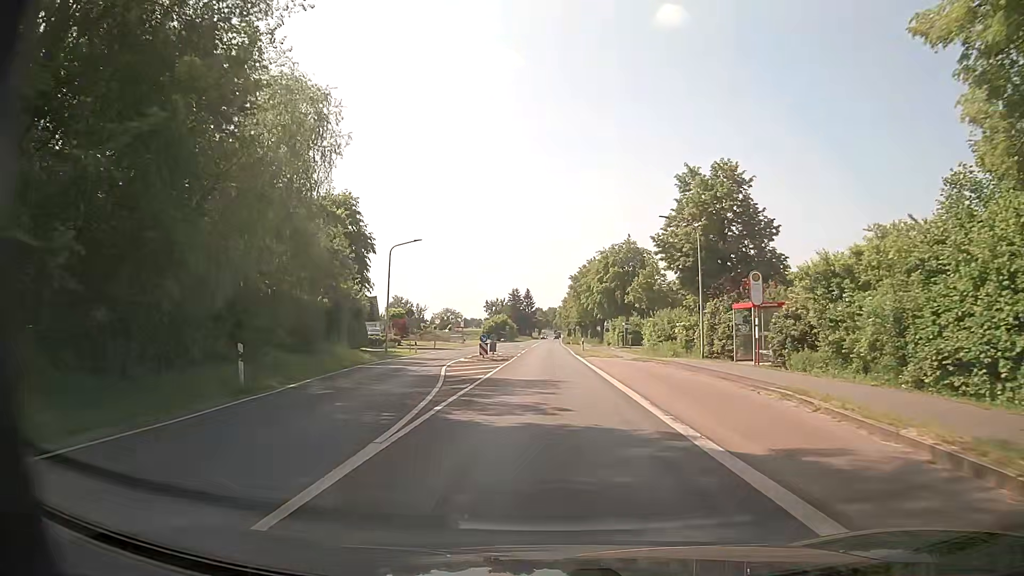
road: primary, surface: asphalt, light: Day
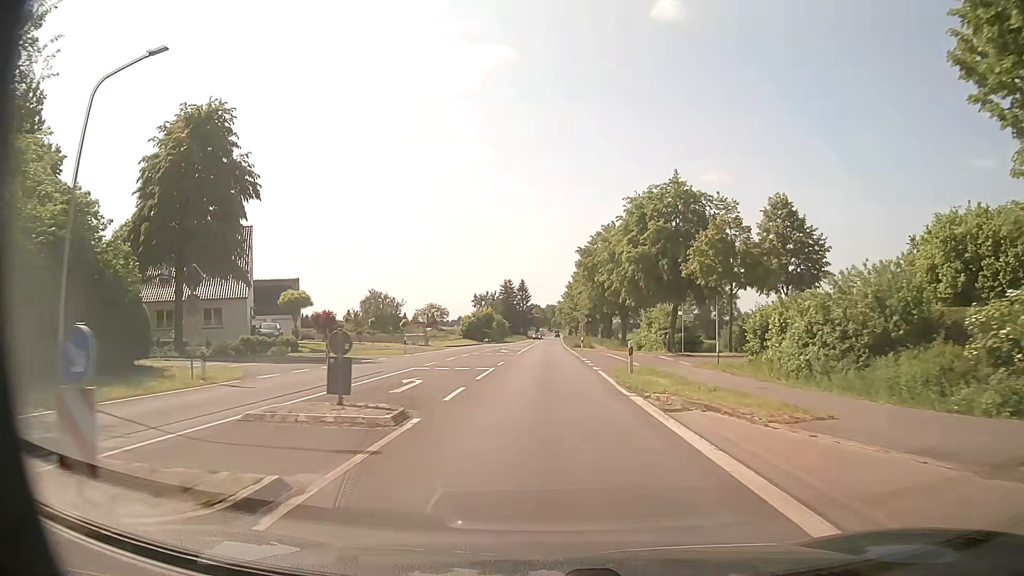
(-0.1, +31.1) m; 0°
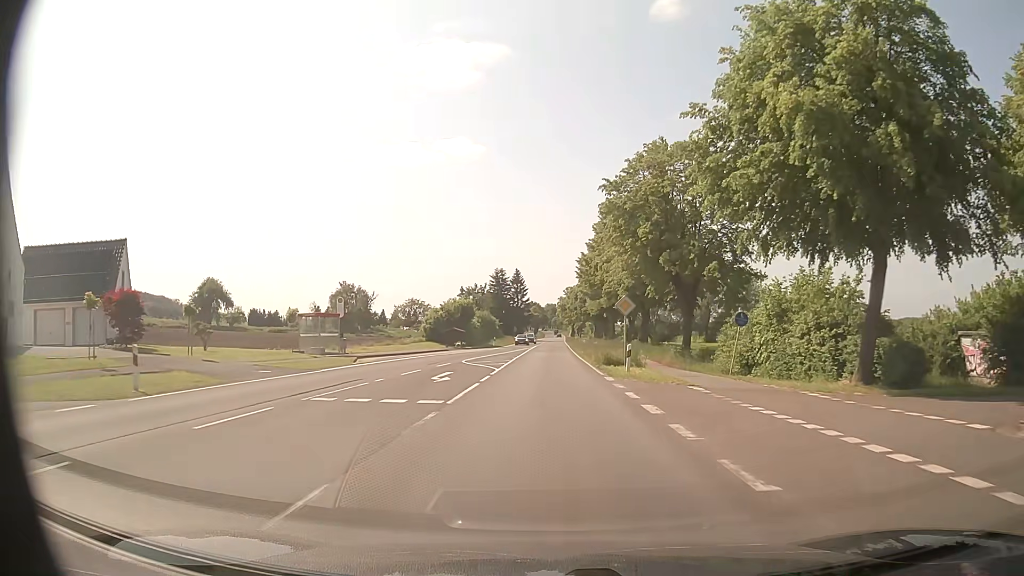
(0.0, +31.1) m; 0°
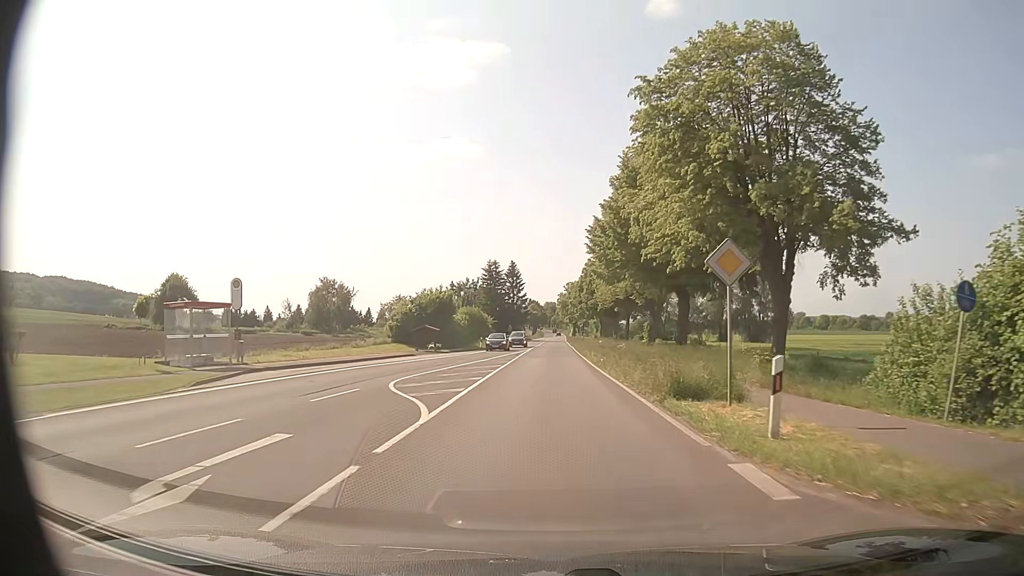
(0.0, +15.6) m; 0°
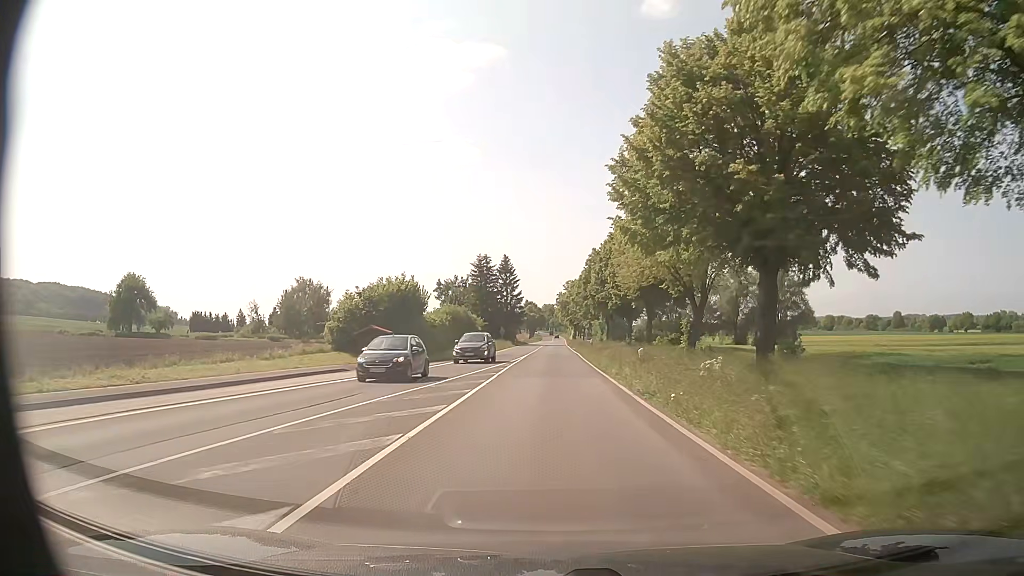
(-0.1, +15.7) m; 0°
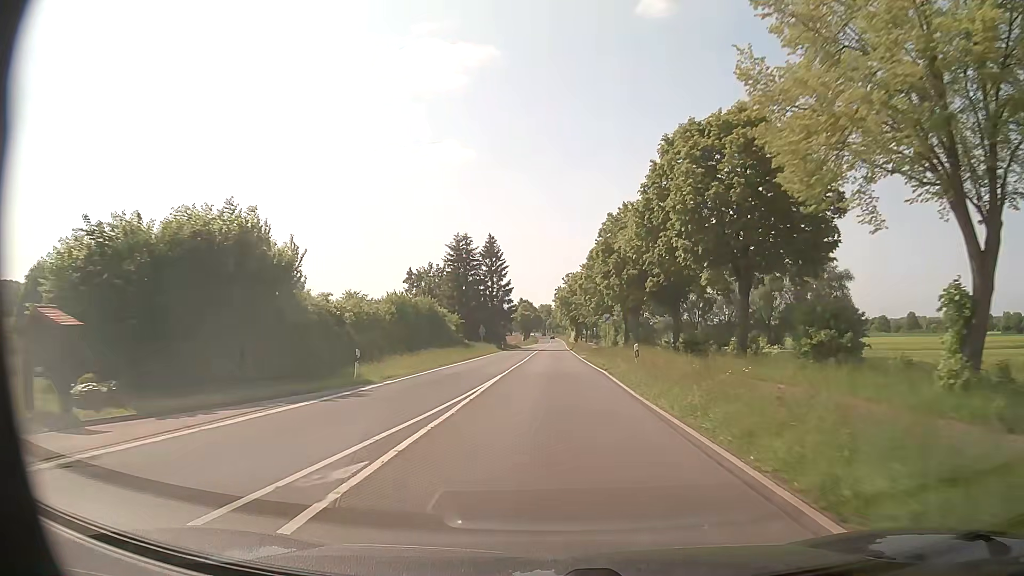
(0.0, +26.5) m; 0°
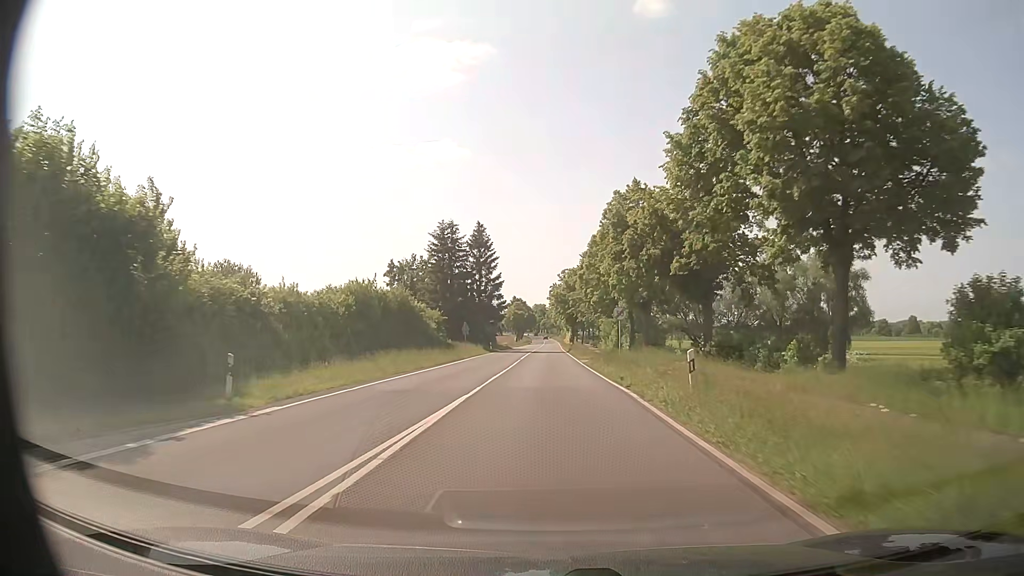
(0.0, +9.8) m; 0°
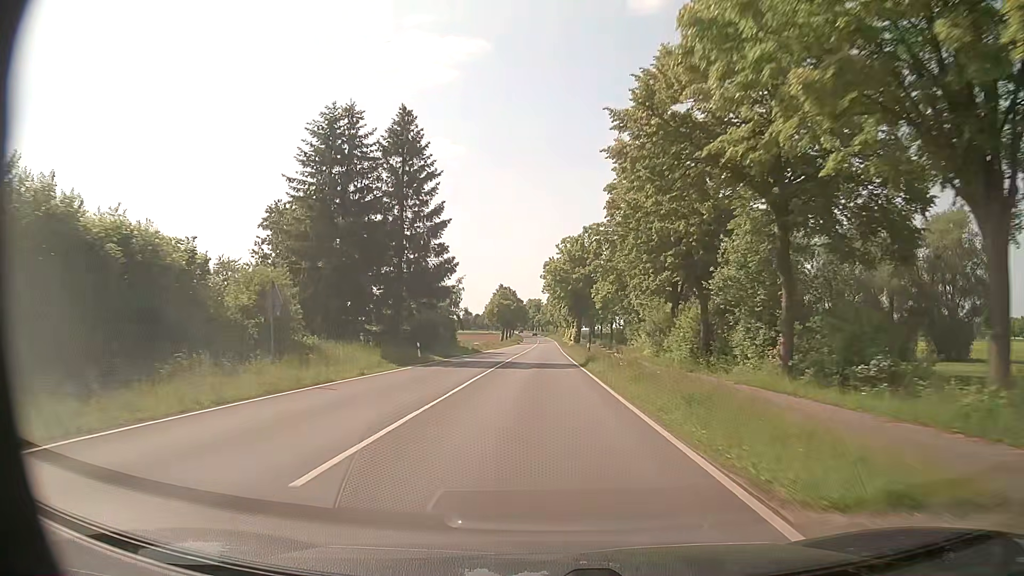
(+0.4, +43.2) m; 0°
(0, +10) (0, +20) (0, +30) (0, +40) (0, +50) (0, +60) (0, +70) (0, +80) (0, +90) (0, +100) m
